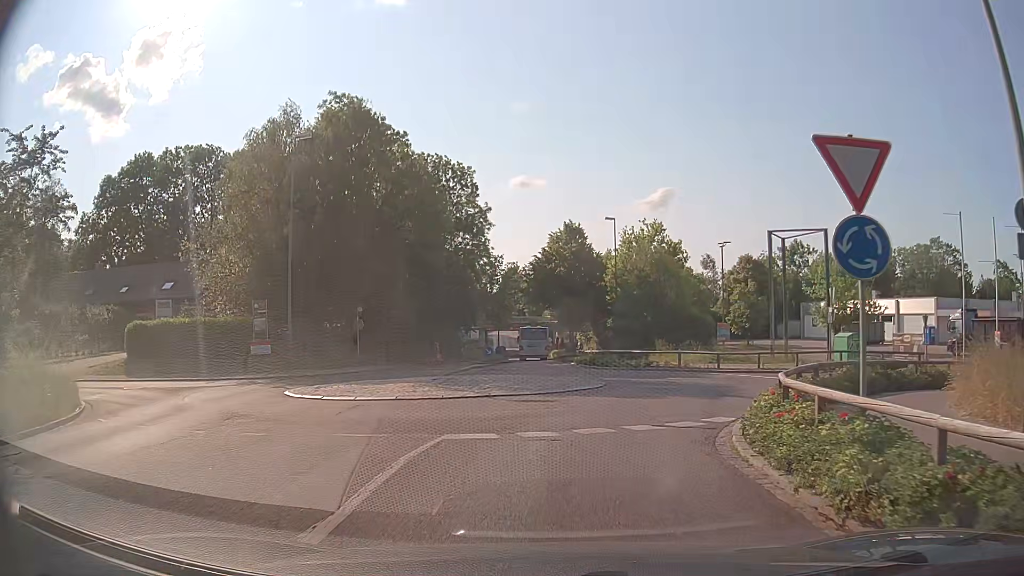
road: tertiary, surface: asphalt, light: Day
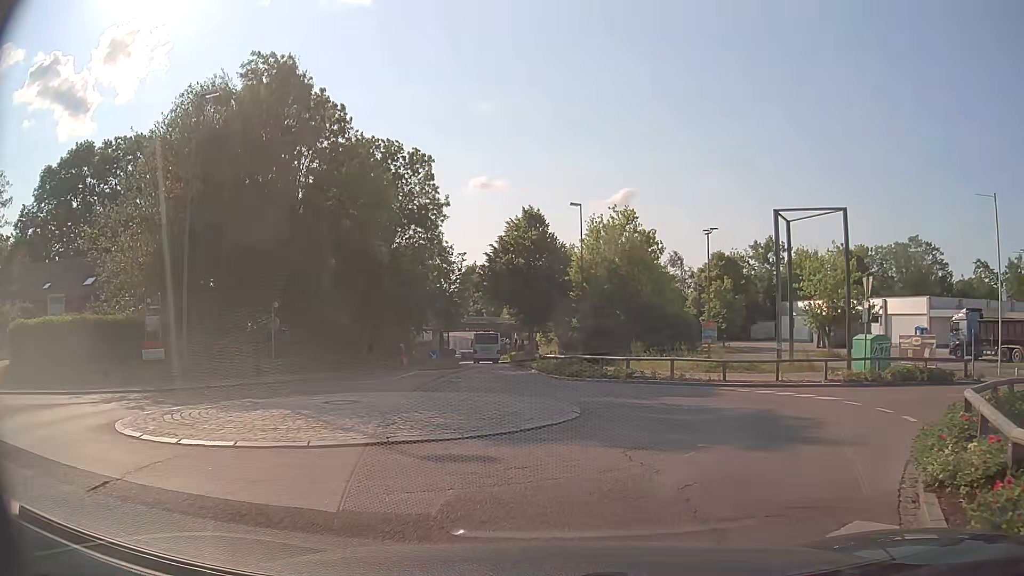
(+0.1, +6.2) m; +3°
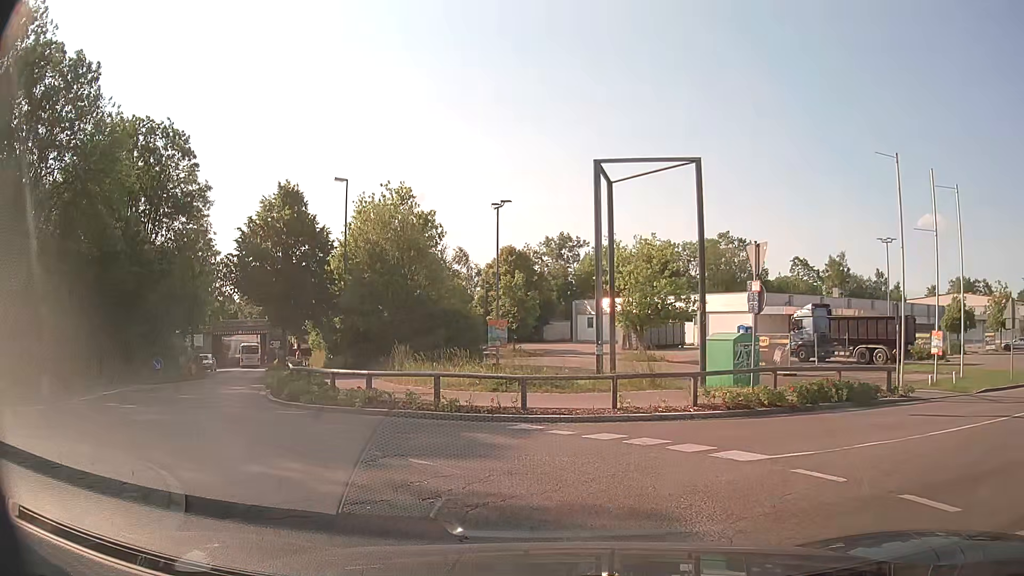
(+1.3, +7.7) m; +18°
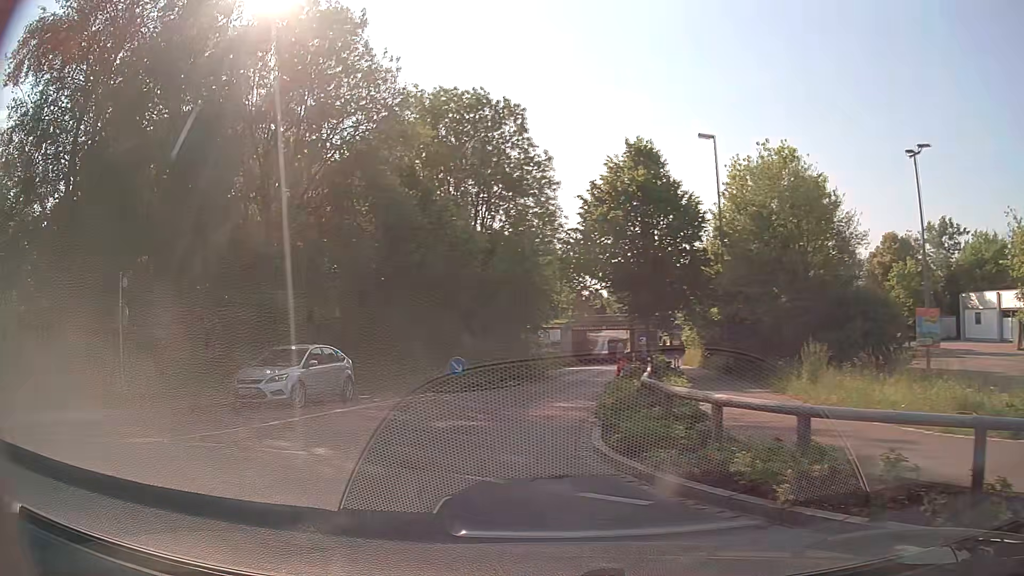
(-1.3, +7.9) m; -30°
(-1, +10) (-1, +20) (+1, +30) (+2, +40) (+4, +49) (+5, +59) (+6, +69) (+7, +79) (+8, +89) (+8, +99) m
